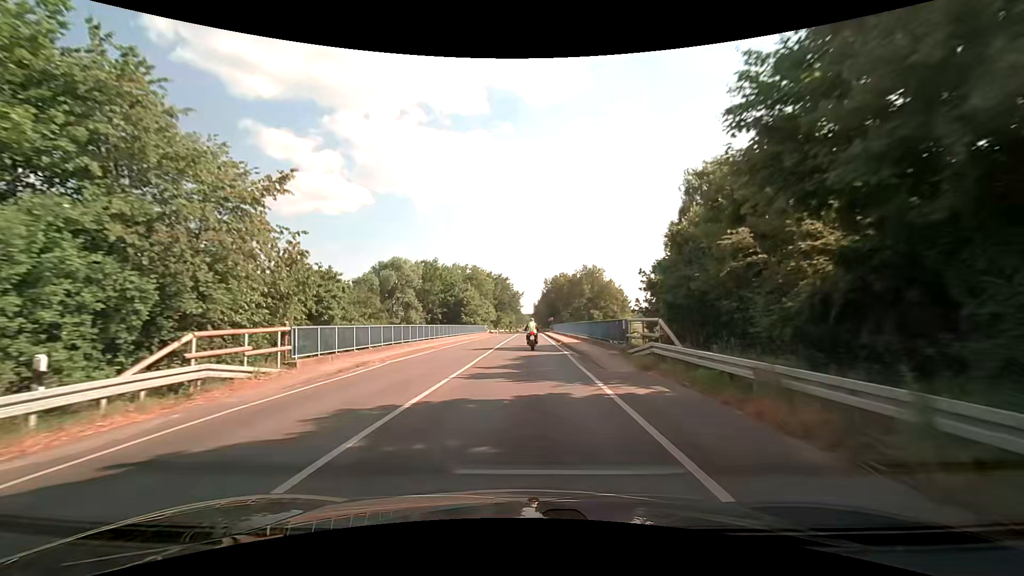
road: tertiary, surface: asphalt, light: Day
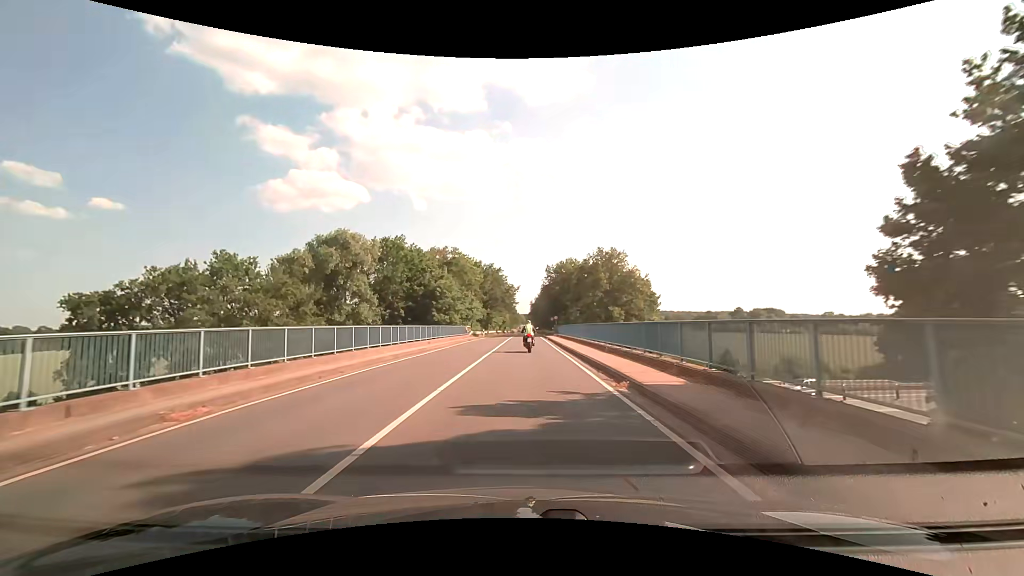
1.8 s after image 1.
(+0.1, +23.1) m; +1°
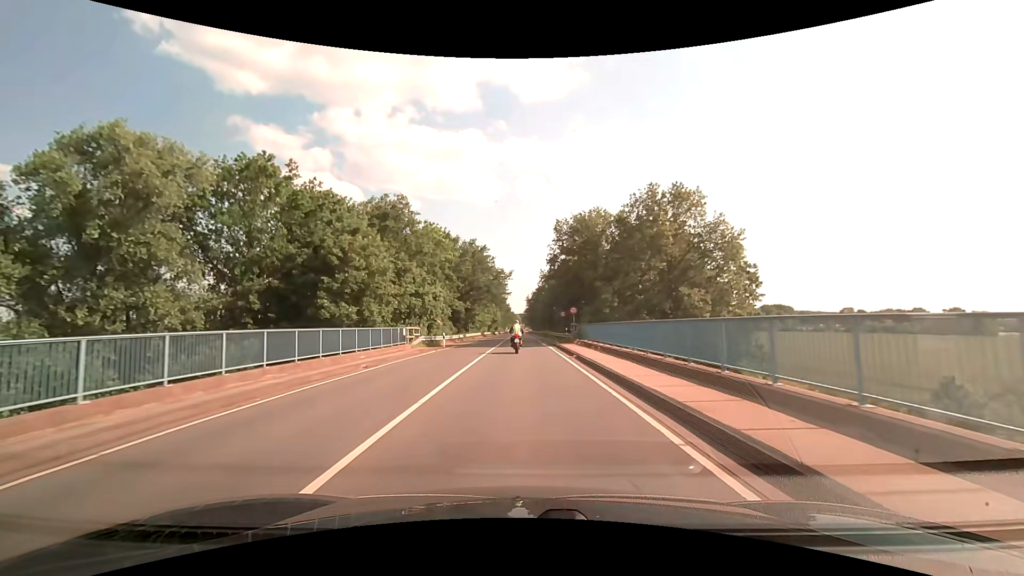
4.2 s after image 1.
(+0.2, +31.9) m; +1°
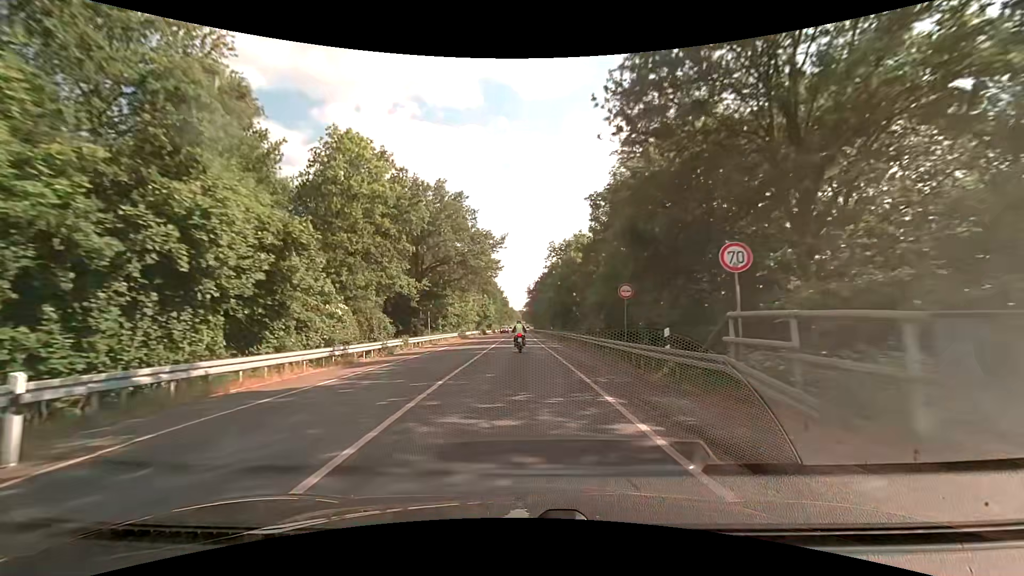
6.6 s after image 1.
(0.0, +32.4) m; 0°
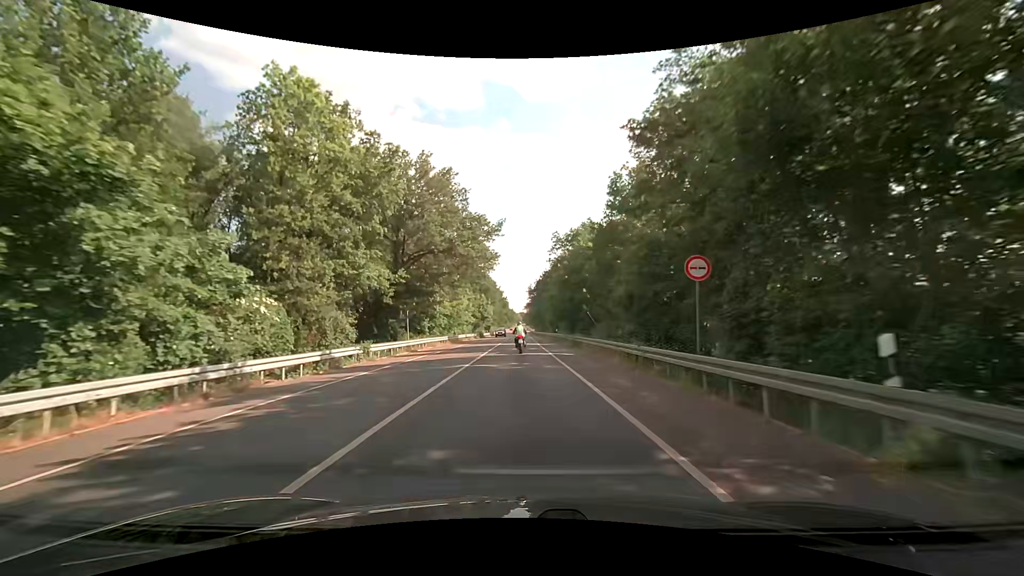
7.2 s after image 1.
(0.0, +8.3) m; +1°
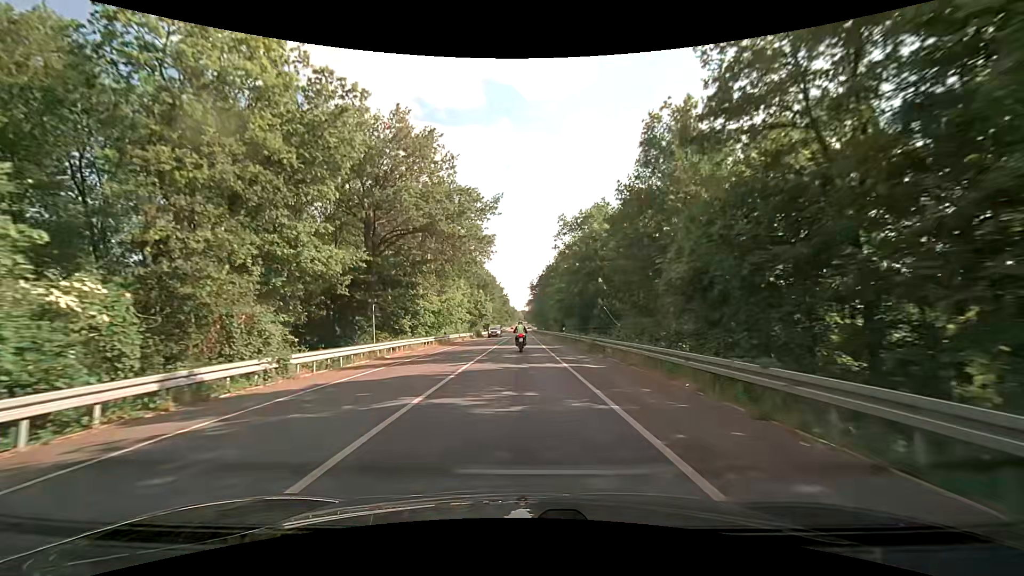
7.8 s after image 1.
(-0.1, +8.5) m; -1°
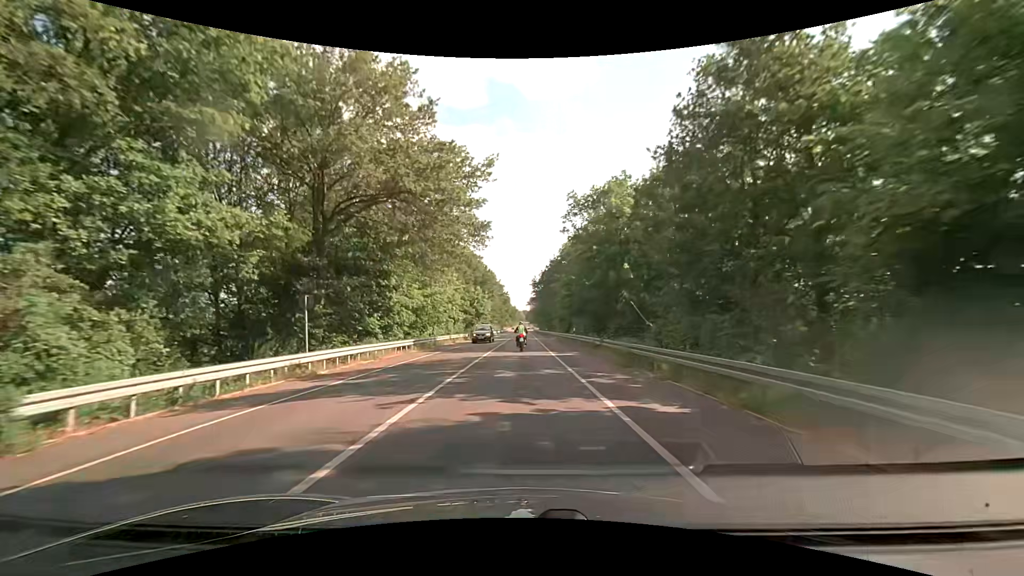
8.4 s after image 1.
(0.0, +8.7) m; 0°
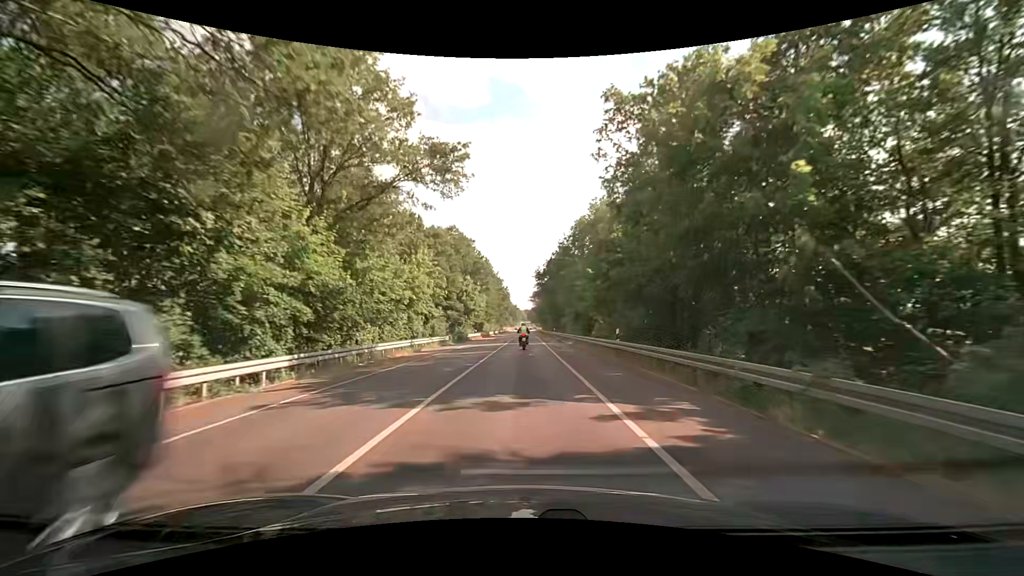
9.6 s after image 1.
(0.0, +18.3) m; 0°
(0, +10) (0, +20) (0, +30) (0, +40) (0, +50) (0, +60) (0, +70) (+1, +80) (+1, +90) (+1, +100) m
